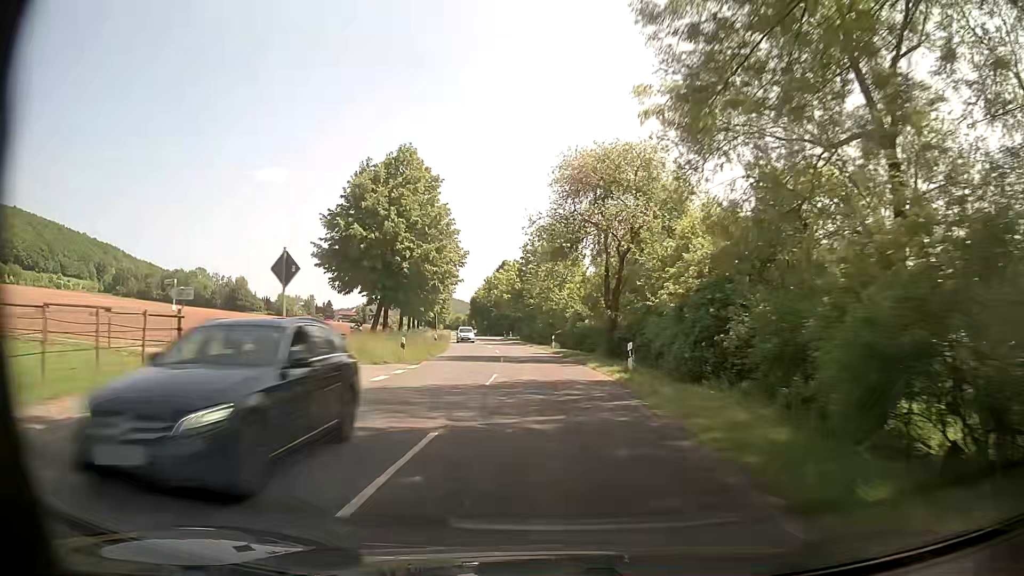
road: secondary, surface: asphalt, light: Day
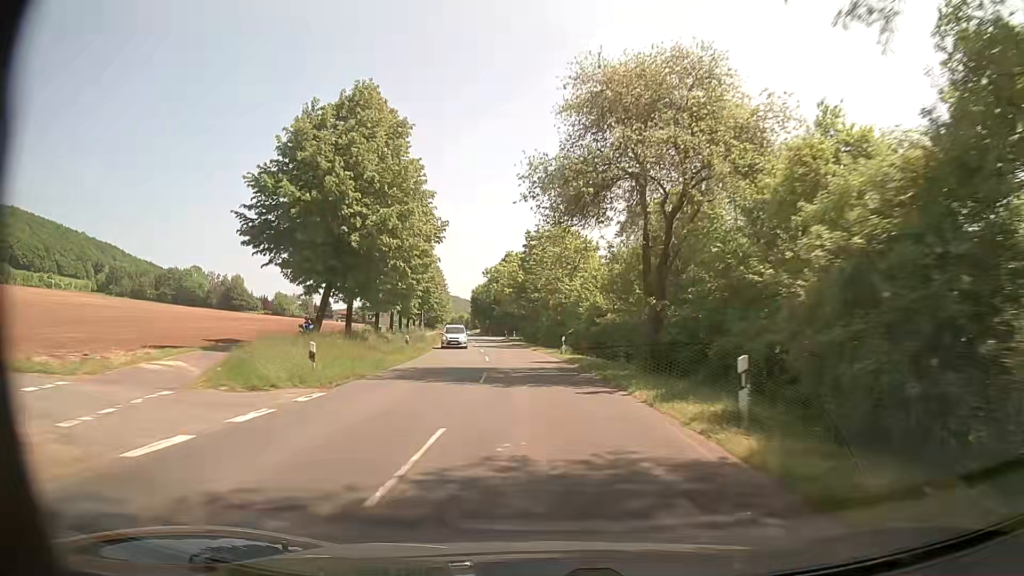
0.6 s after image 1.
(+0.1, +11.5) m; 0°
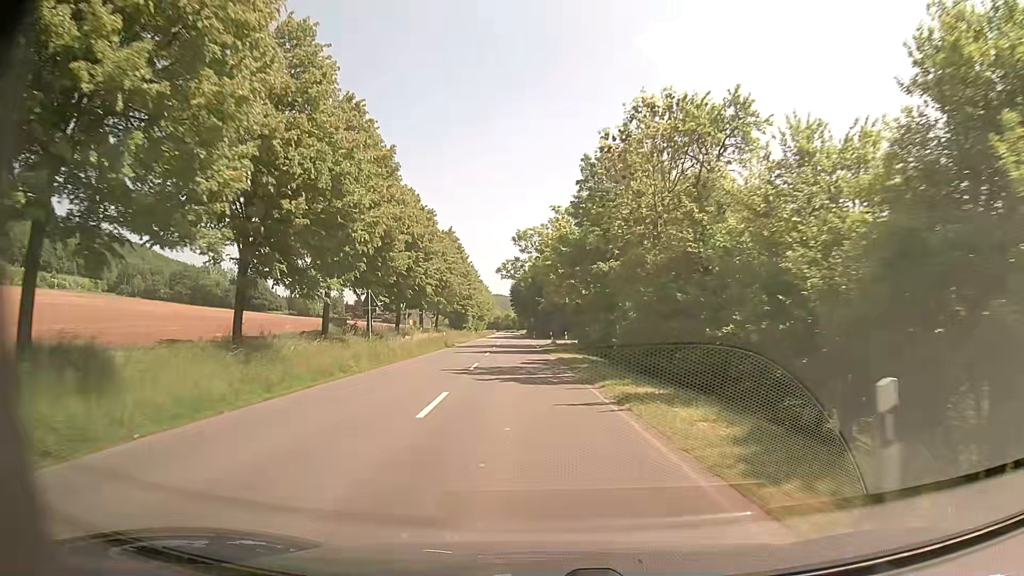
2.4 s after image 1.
(-0.9, +30.7) m; -5°
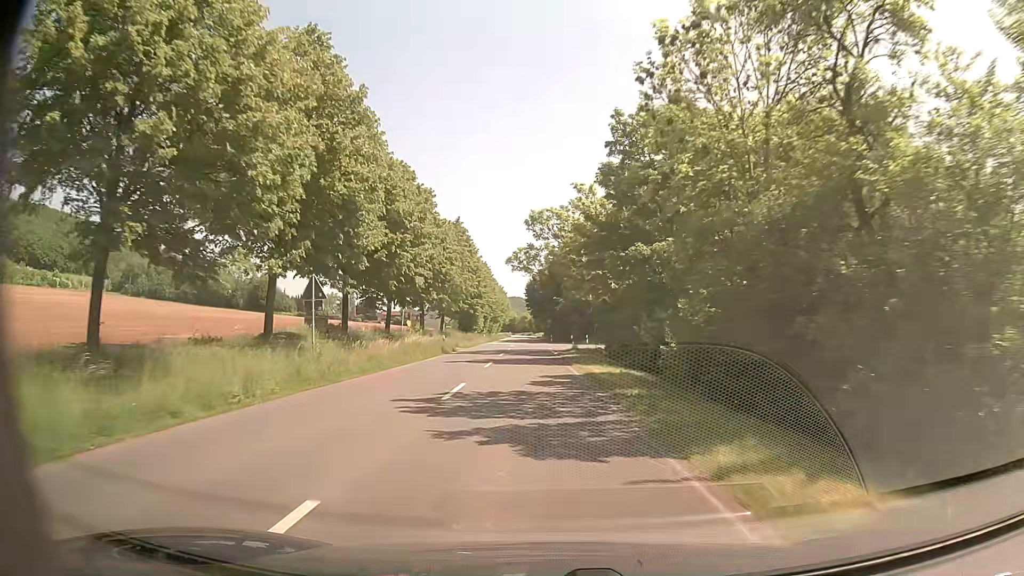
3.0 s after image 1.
(-0.1, +9.0) m; -1°
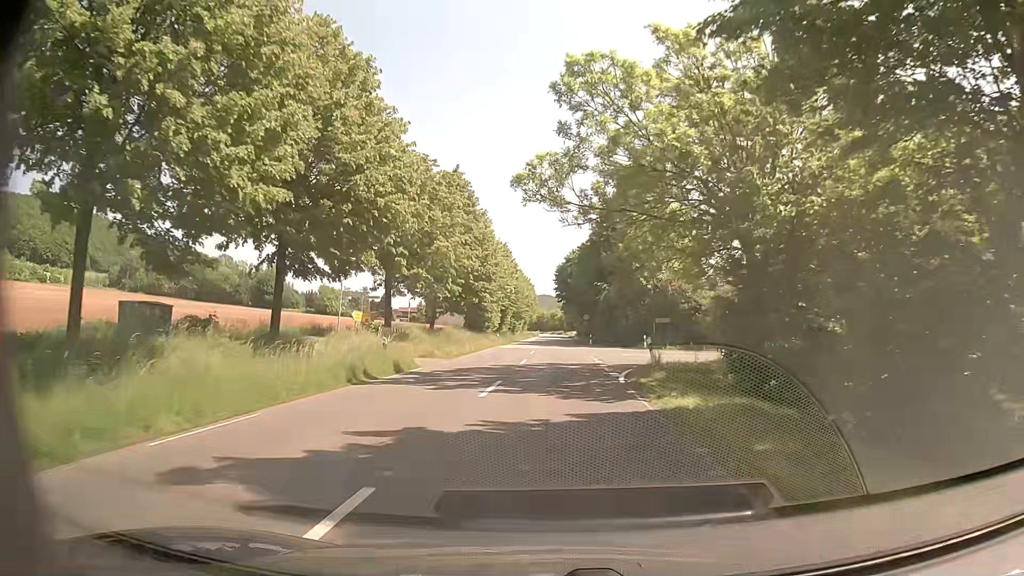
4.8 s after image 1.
(-0.8, +23.4) m; -3°
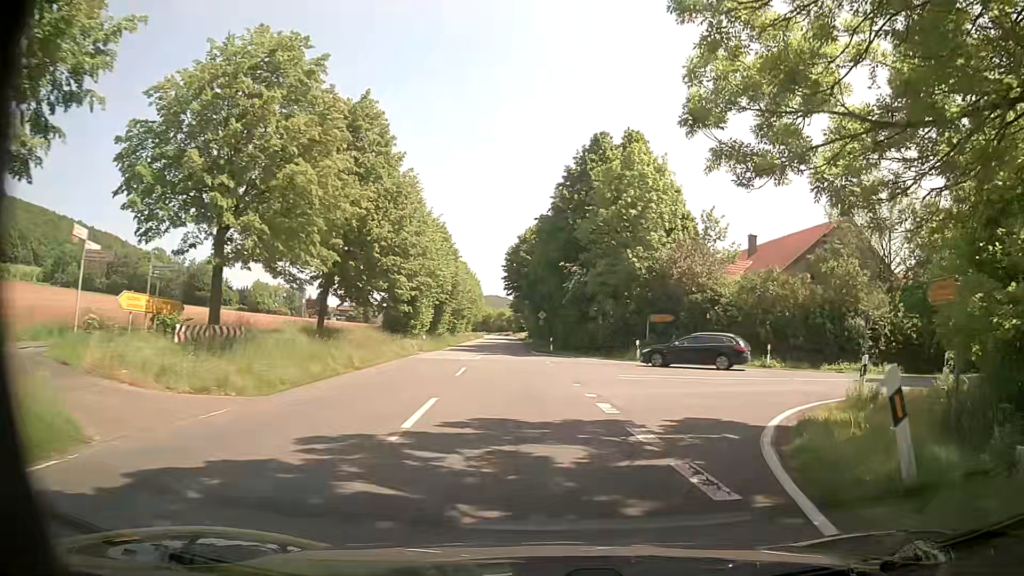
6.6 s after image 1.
(-0.1, +16.8) m; +4°
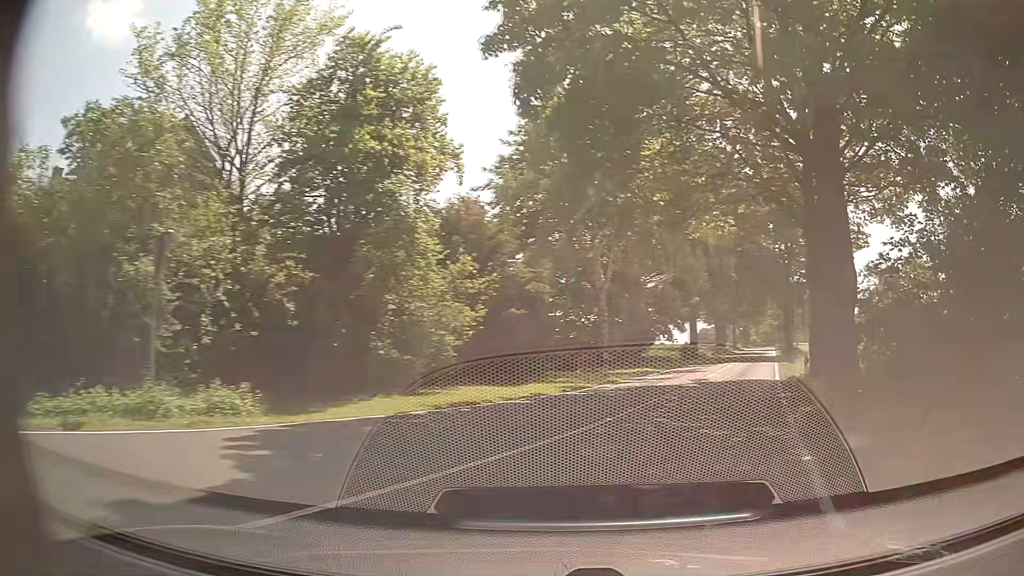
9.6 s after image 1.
(+9.2, +20.2) m; +54°
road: tertiary
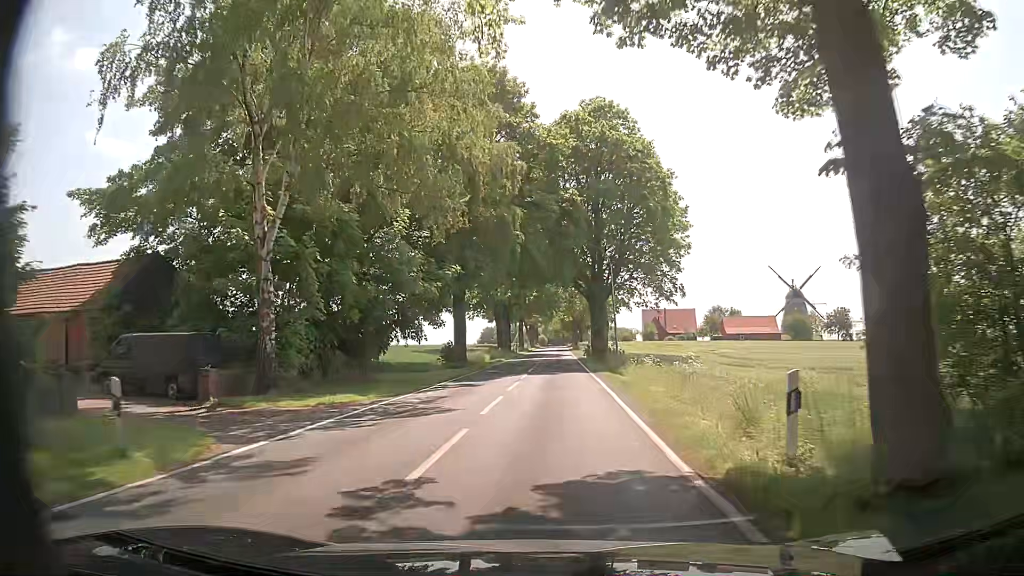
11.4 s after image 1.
(+5.2, +18.4) m; +20°
(0, +10) (0, +20) (+1, +30) (+1, +40) (+1, +50) (+1, +60) (+2, +70) (+2, +80) (+2, +90) (+2, +100) m
